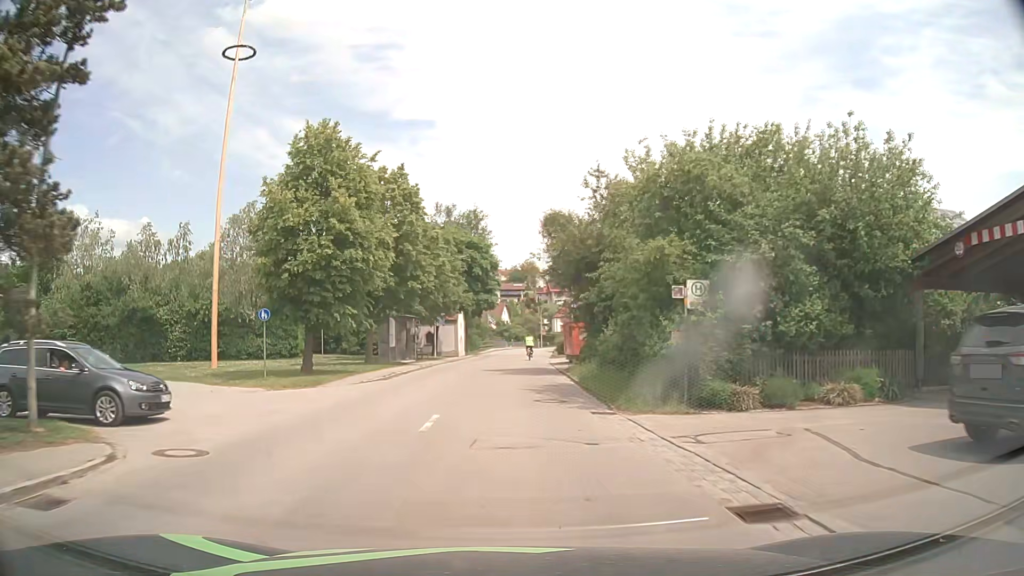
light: Day
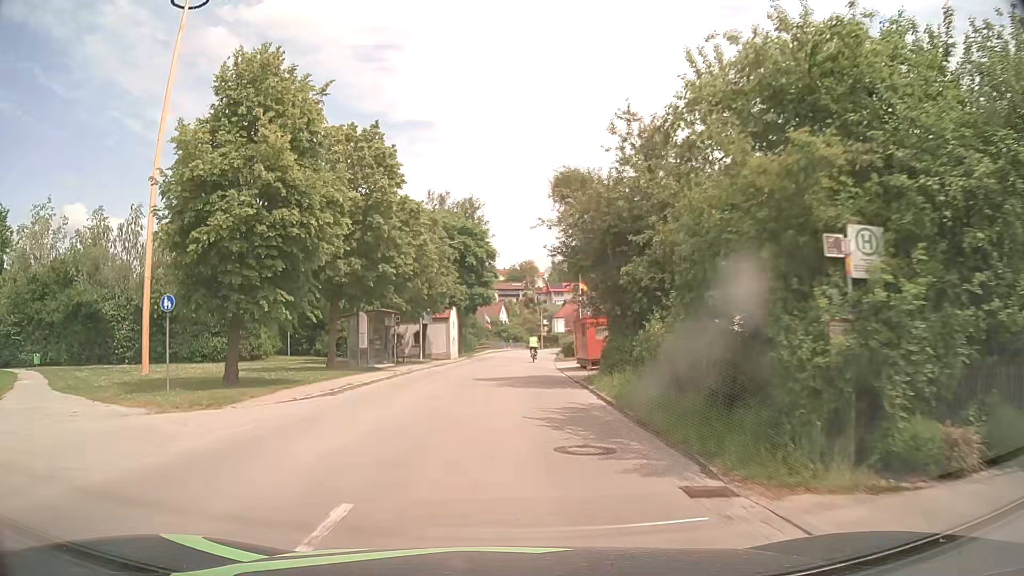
(0.0, +7.2) m; 0°
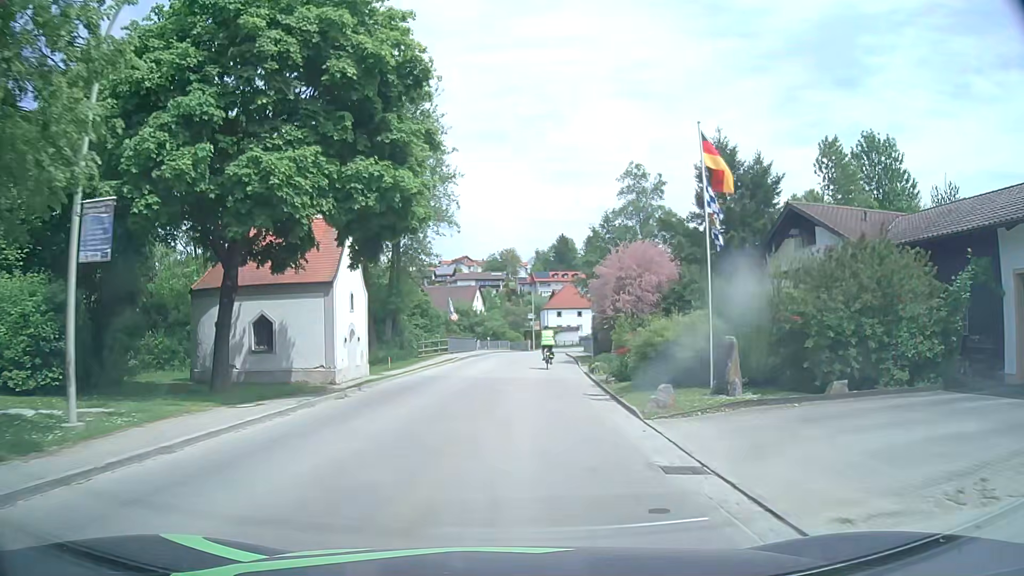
(+0.4, +33.5) m; +1°
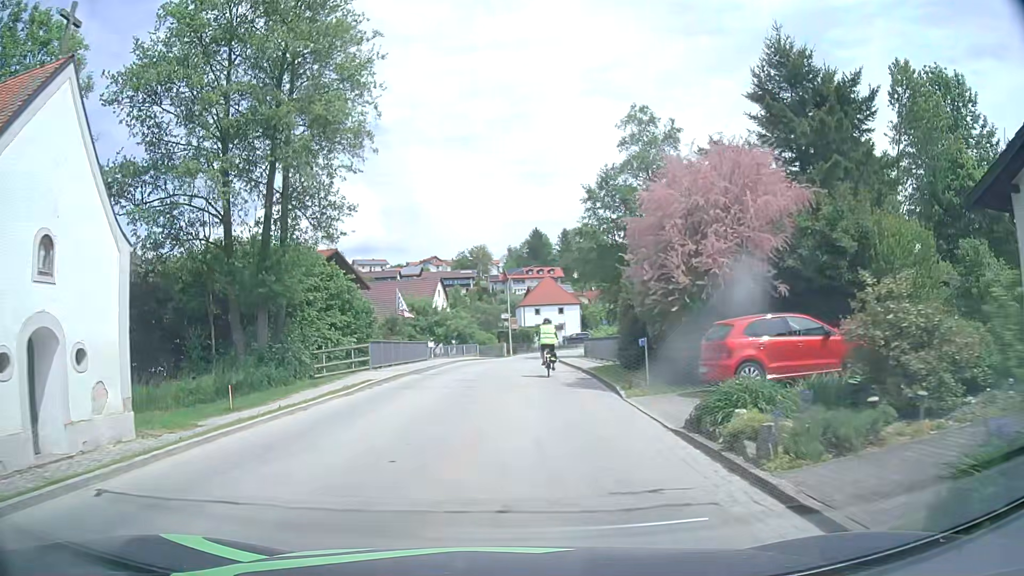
(+0.6, +17.3) m; +4°
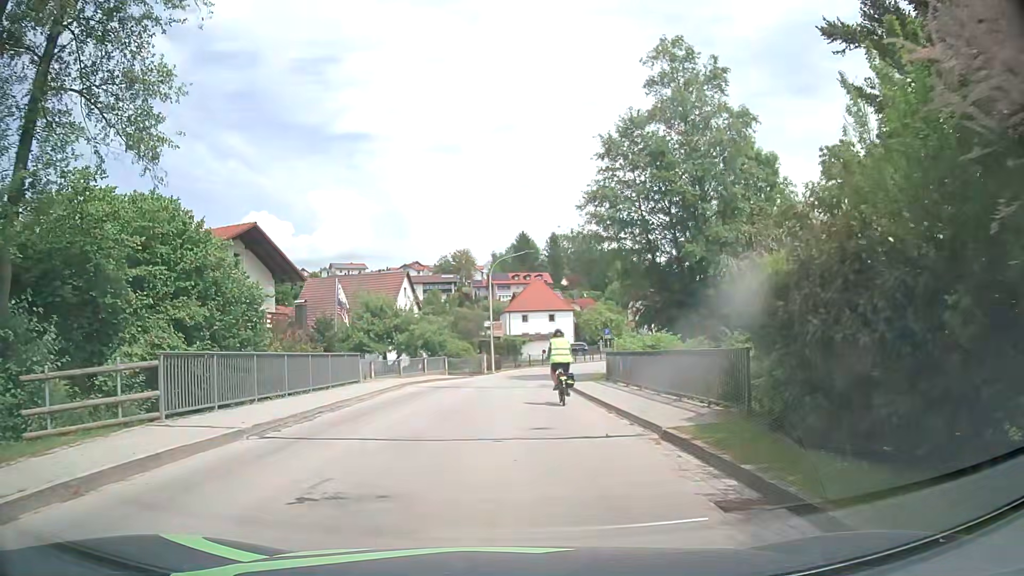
(-0.2, +14.4) m; 0°
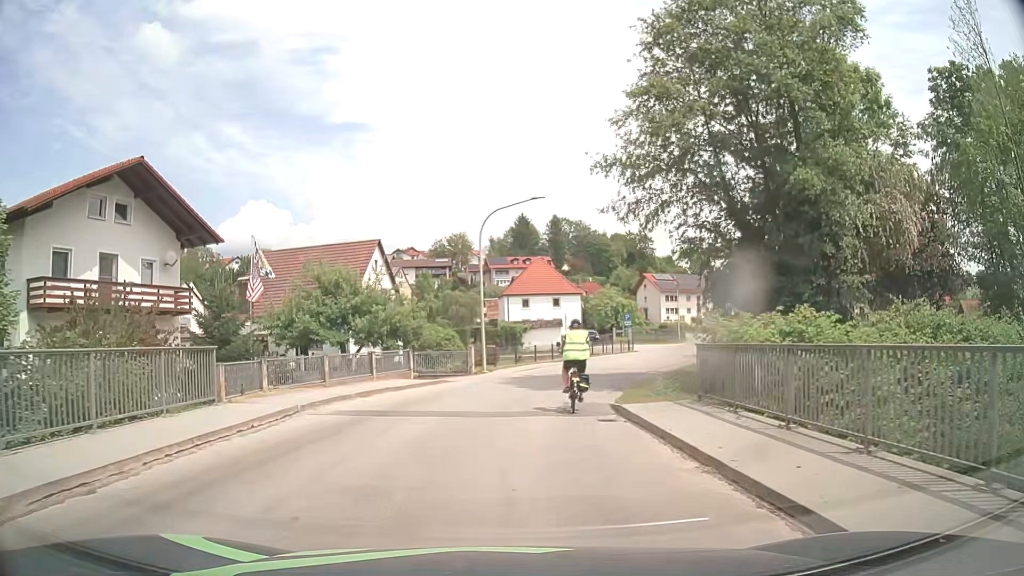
(+0.1, +12.6) m; 0°
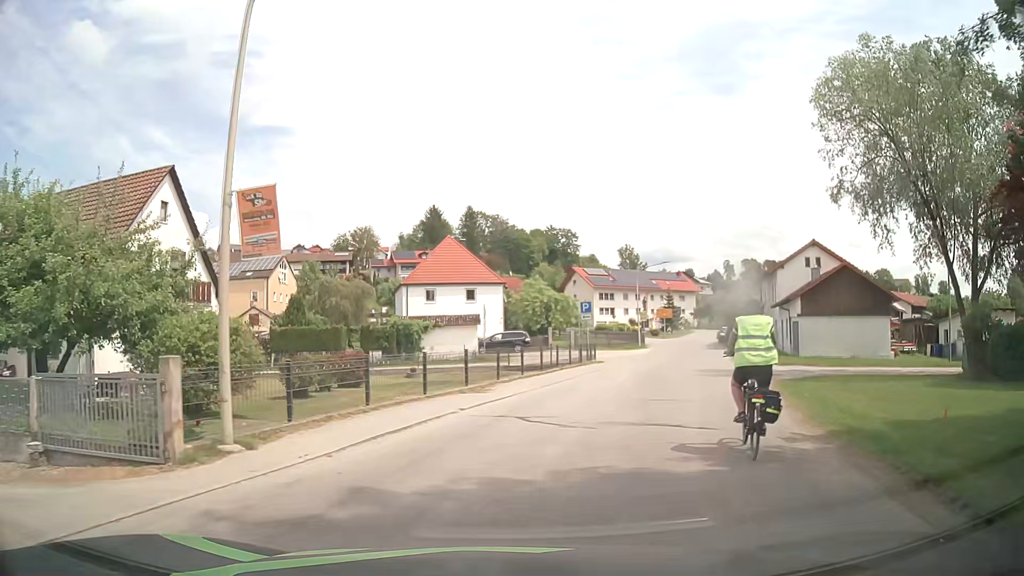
(+1.2, +21.4) m; +7°
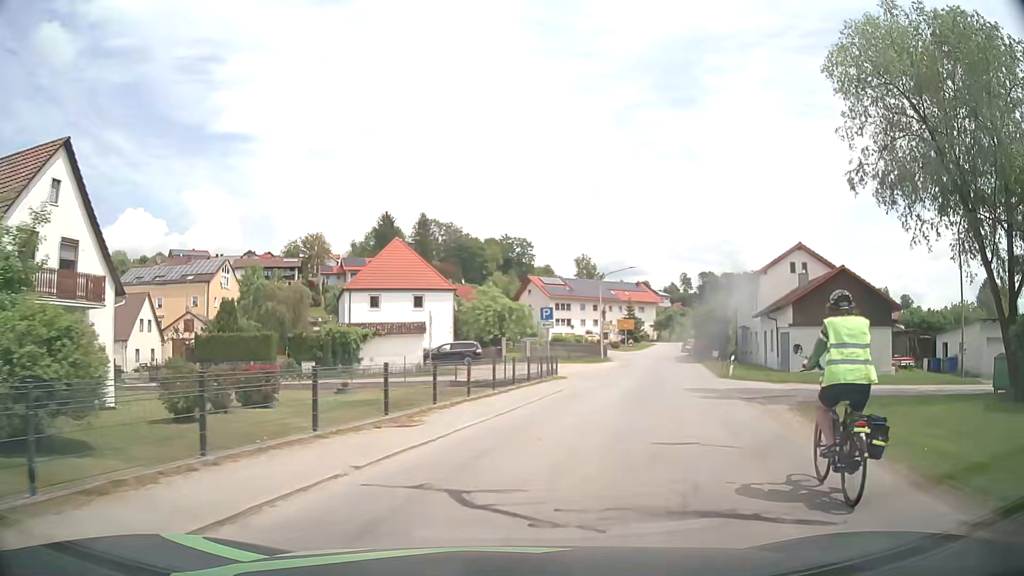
(+0.2, +5.2) m; +3°
(+1, +10) (+3, +20) (+6, +29) (+9, +39) (+11, +49) (+14, +58) (+17, +68) (+19, +78) (+23, +87) (+26, +96) m
